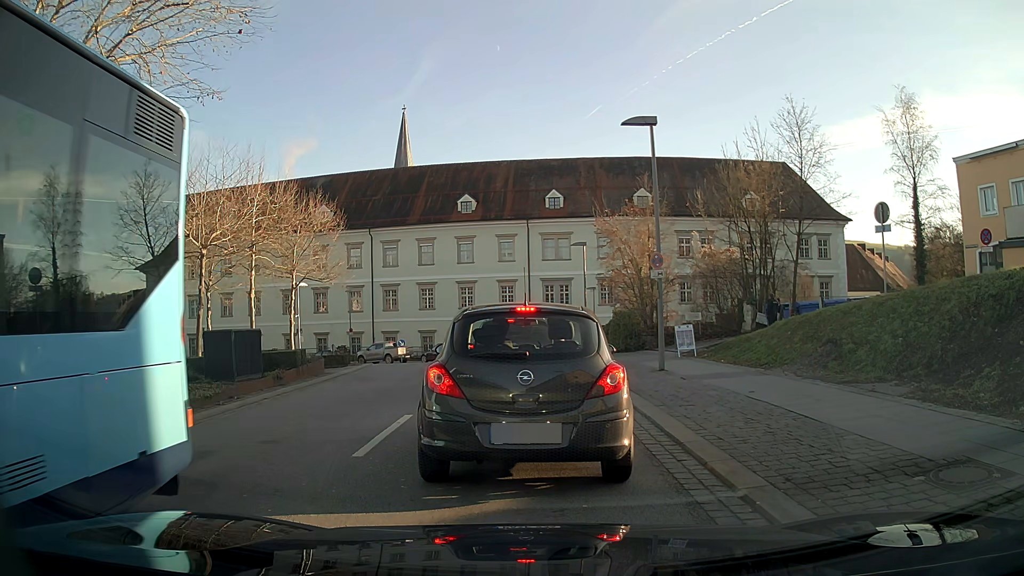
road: tertiary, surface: asphalt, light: Day
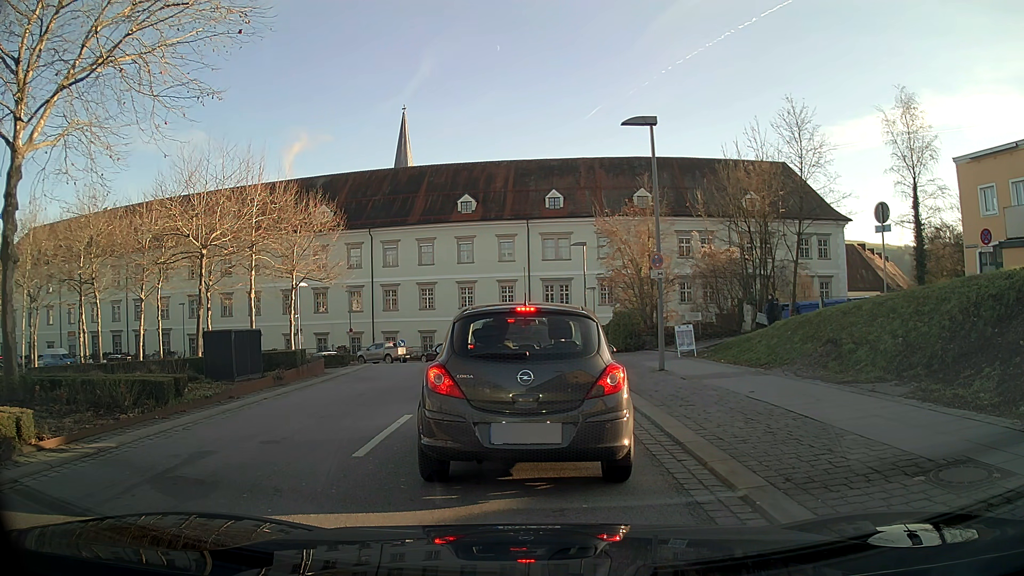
(0.0, 0.0) m; 0°
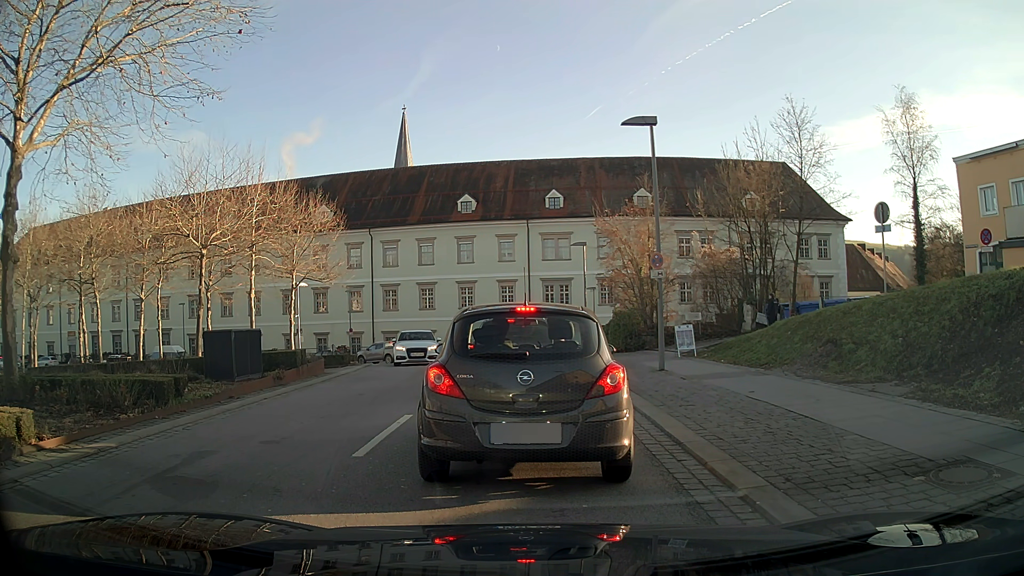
(0.0, 0.0) m; 0°
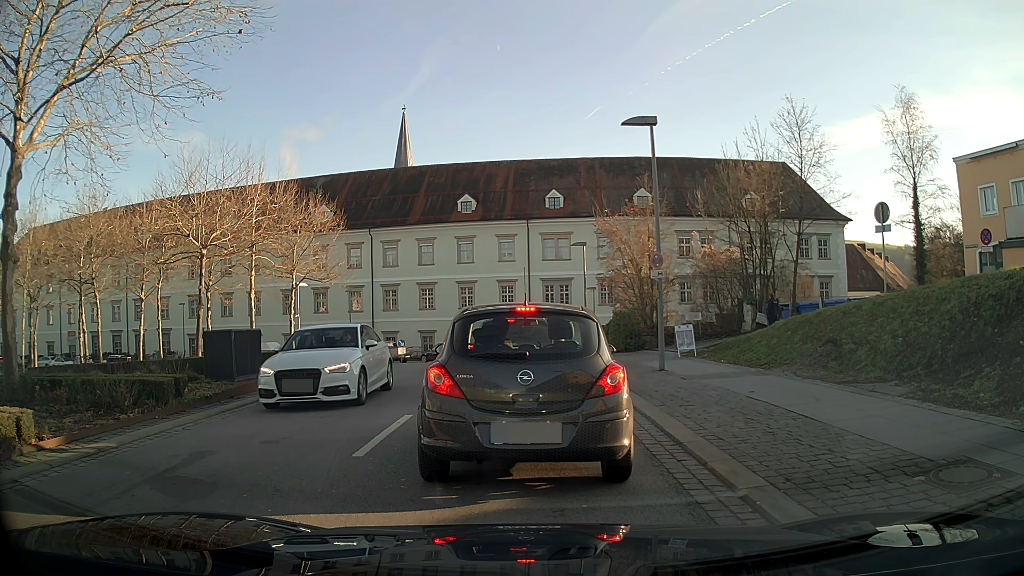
(0.0, 0.0) m; 0°
